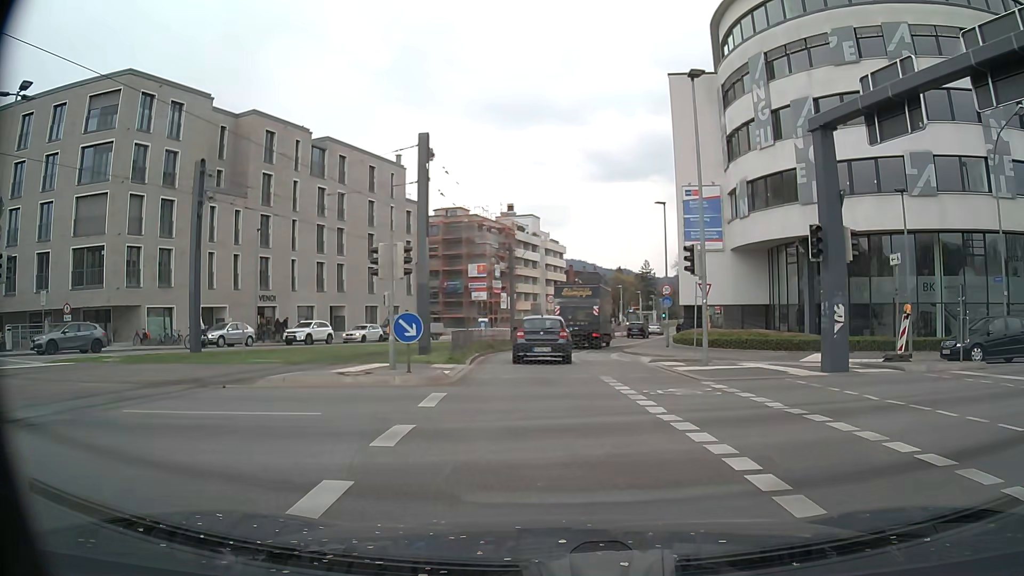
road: secondary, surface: asphalt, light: Day
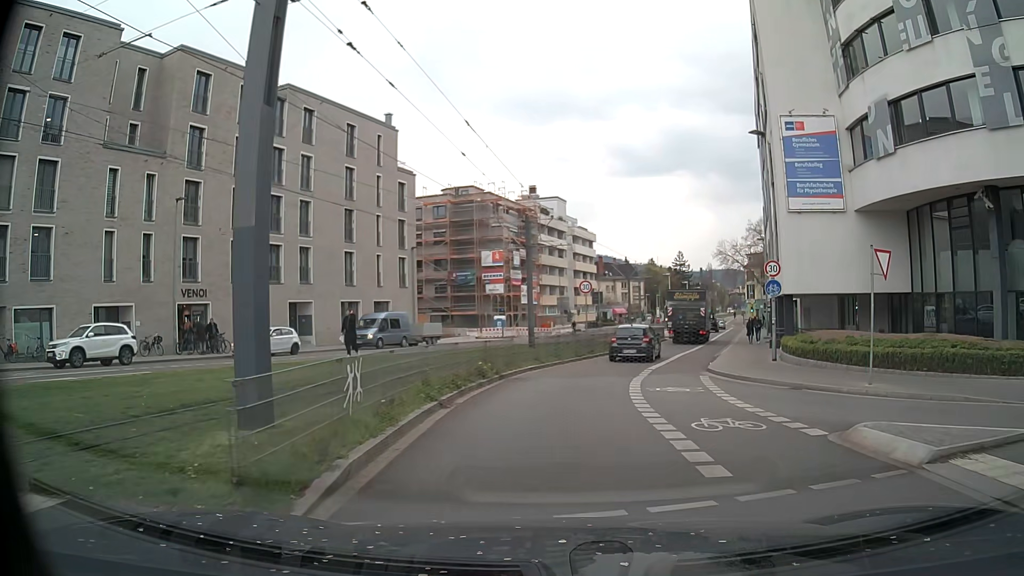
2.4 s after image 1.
(-0.3, +14.4) m; -2°
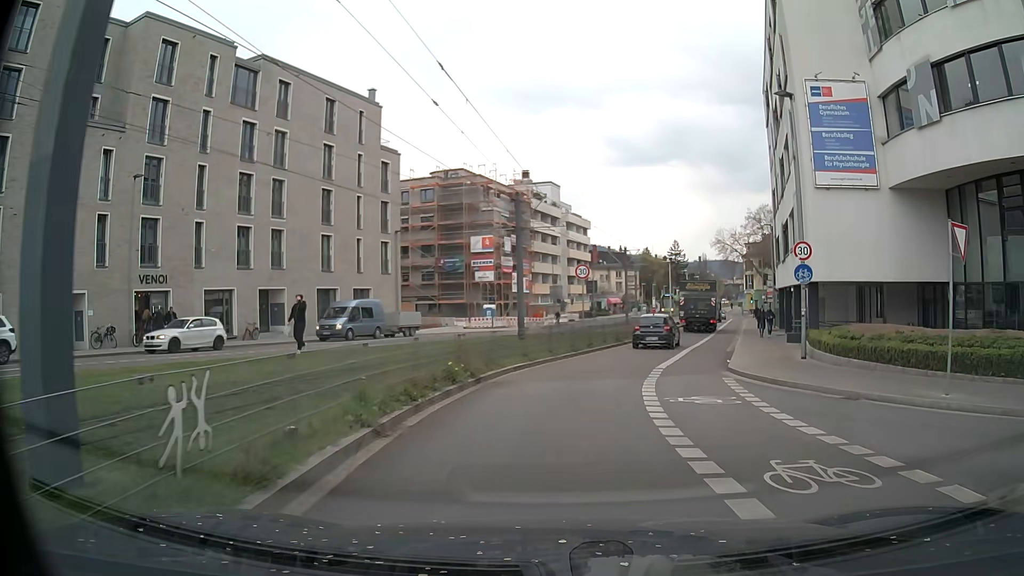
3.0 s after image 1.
(0.0, +3.6) m; -1°
(0, +10) (+2, +20) (+5, +29) (+8, +39) (+11, +48) (+14, +58) (+17, +67) (+20, +77) (+23, +86) (+26, +96) m
